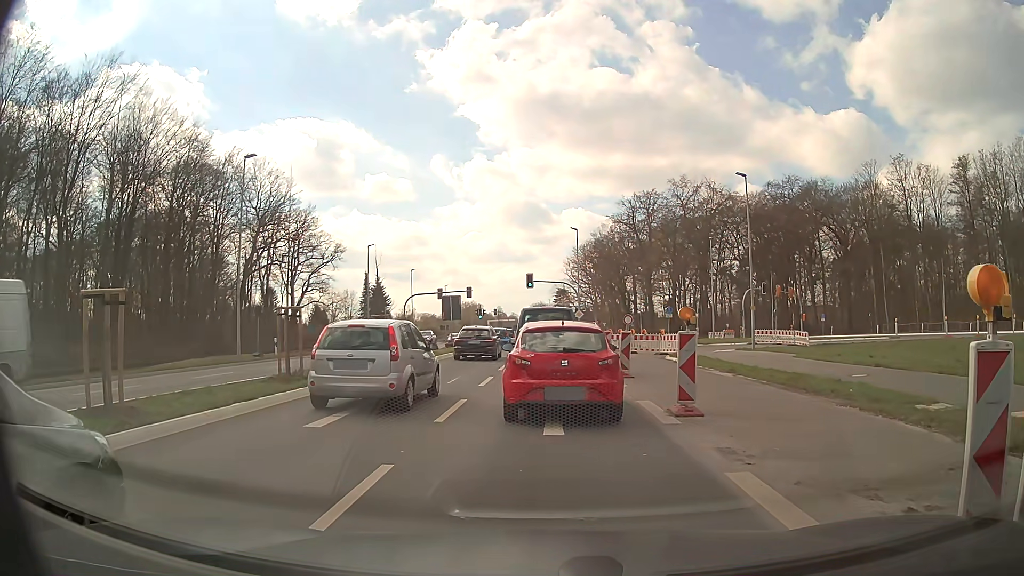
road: secondary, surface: asphalt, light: Day
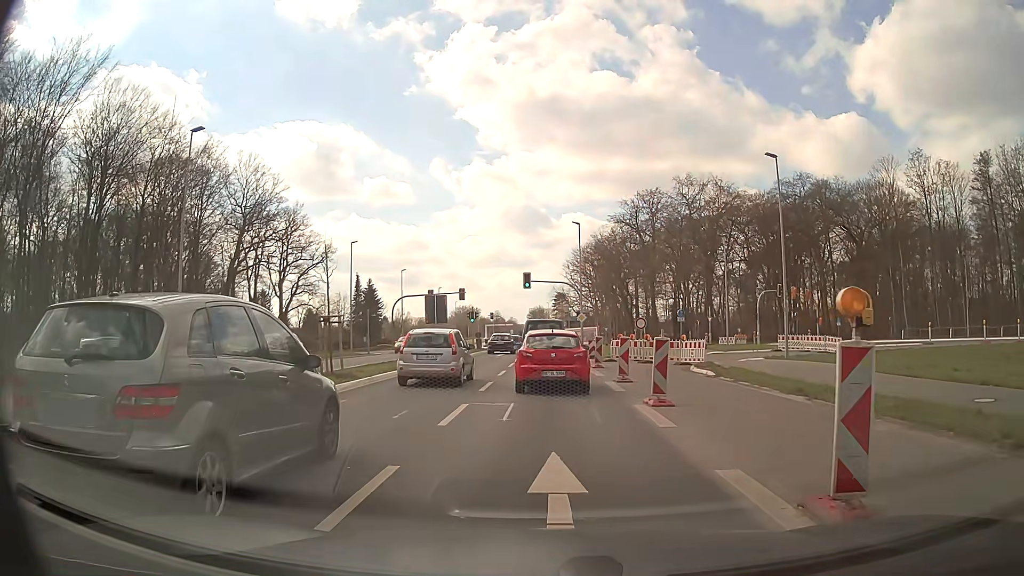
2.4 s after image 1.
(+0.1, +6.1) m; +2°
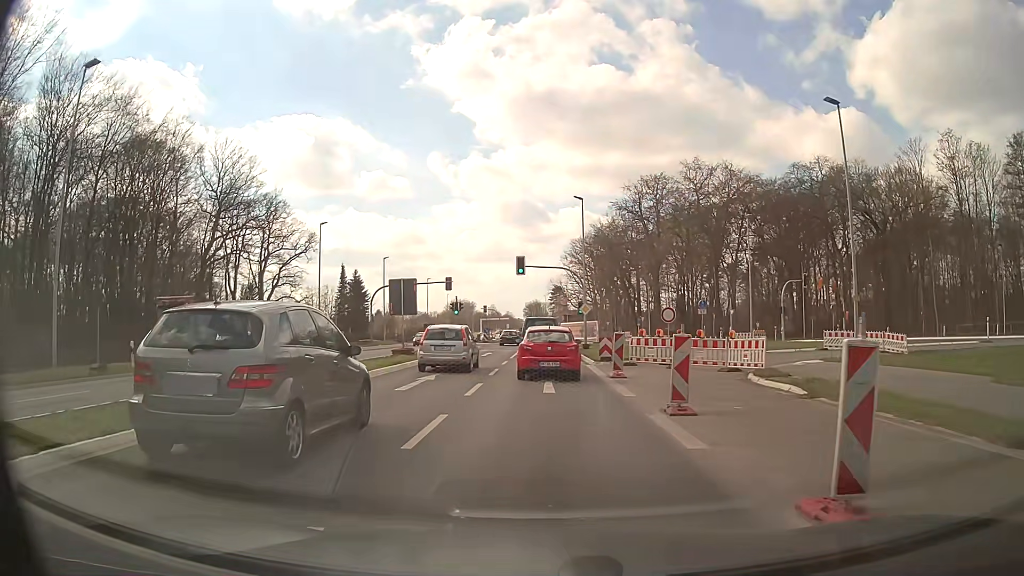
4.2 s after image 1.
(-0.2, +8.6) m; 0°
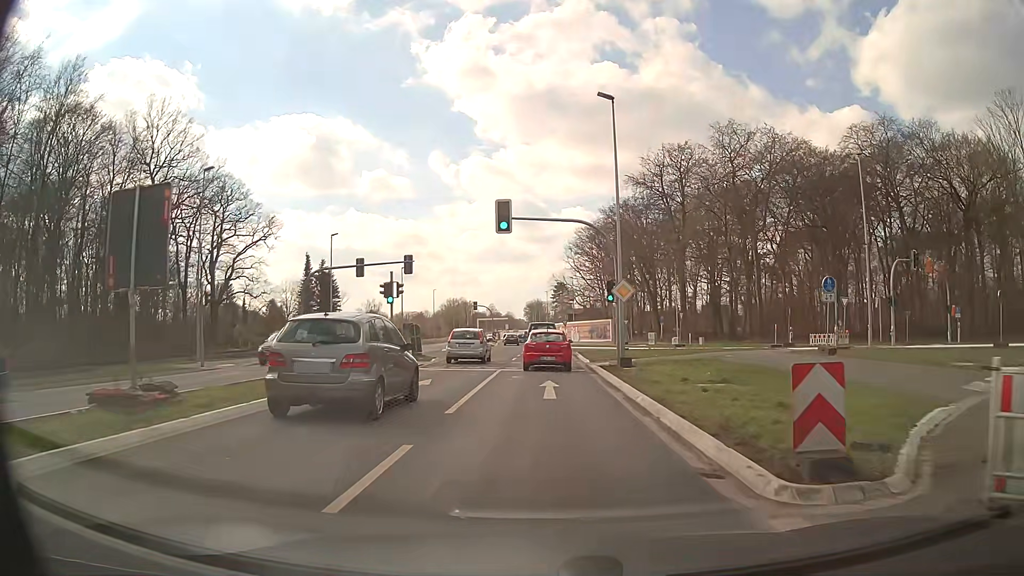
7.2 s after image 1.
(-0.1, +21.3) m; 0°
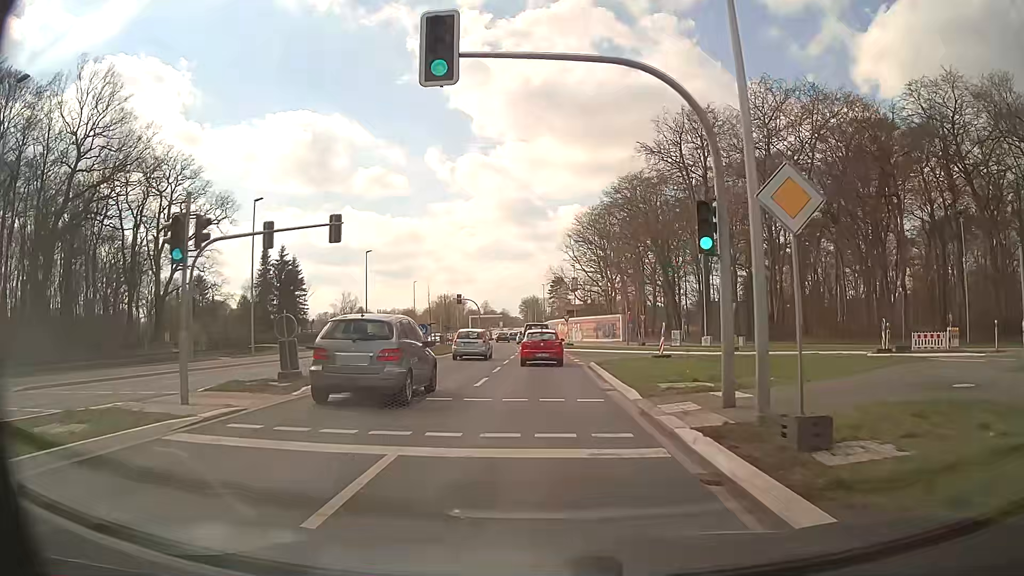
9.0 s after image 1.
(0.0, +16.6) m; 0°
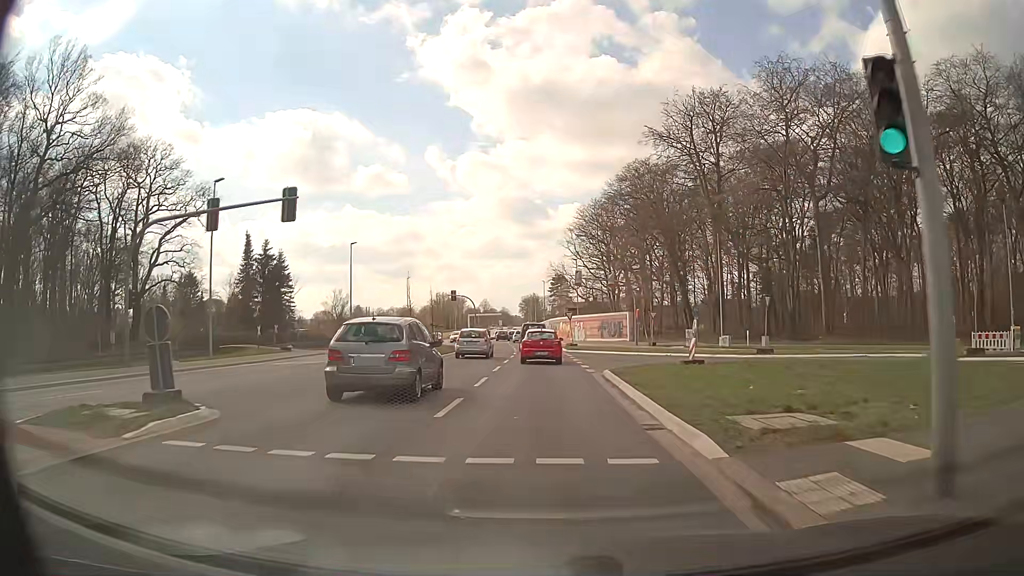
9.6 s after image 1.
(0.0, +6.2) m; 0°
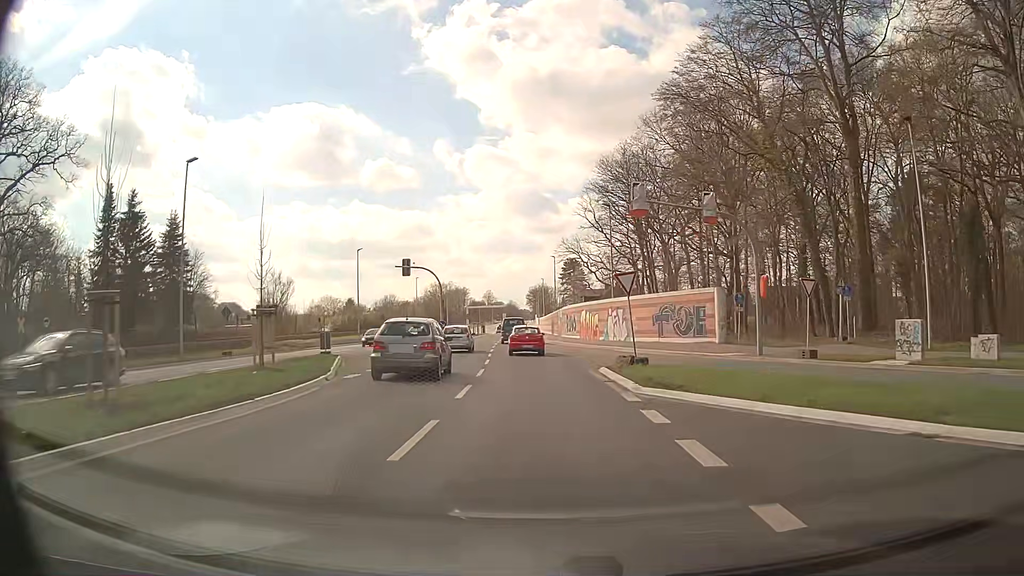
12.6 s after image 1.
(-0.1, +34.3) m; -1°
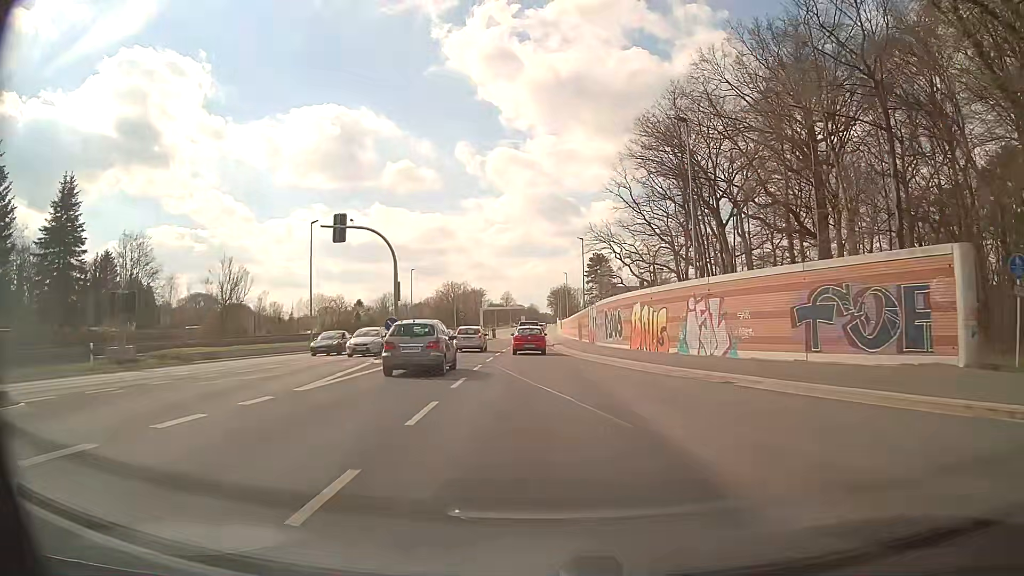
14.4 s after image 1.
(-0.3, +21.9) m; -2°
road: trunk_link
(0, +10) (0, +20) (0, +30) (-1, +40) (-1, +50) (-1, +60) (-1, +70) (-1, +80) (-1, +90) (-1, +100) m
